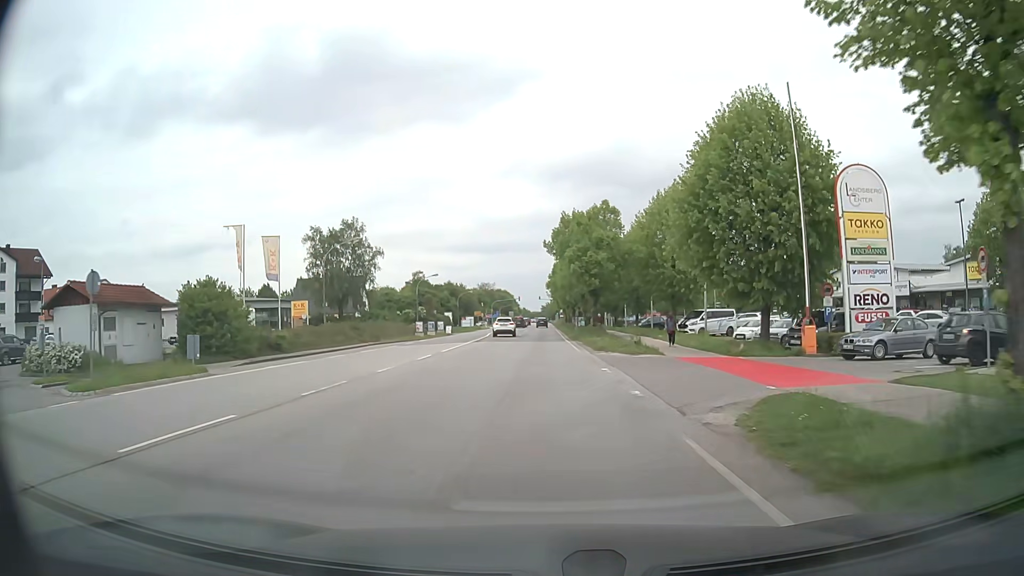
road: secondary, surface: asphalt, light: Day
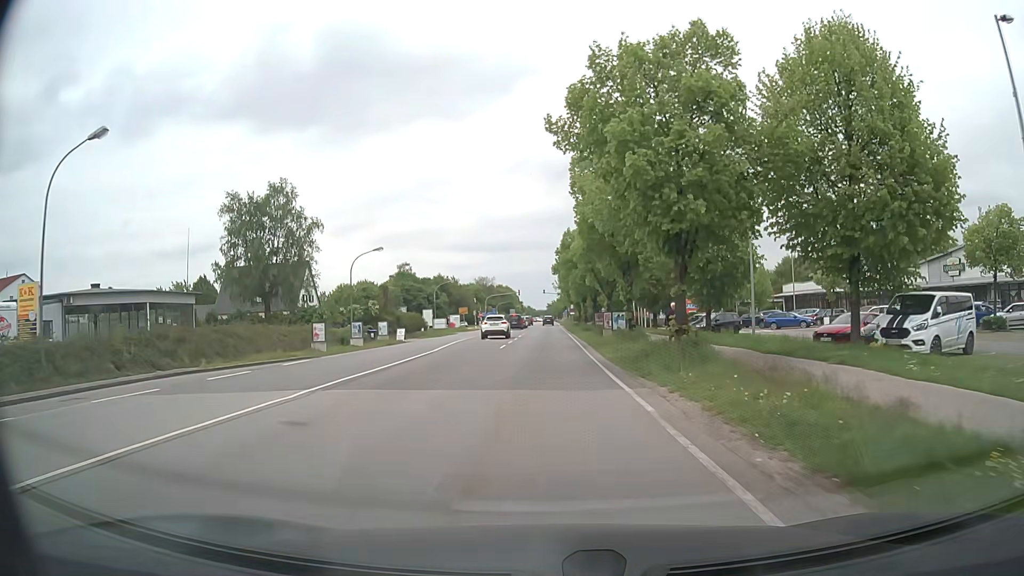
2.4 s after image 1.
(-0.1, +30.0) m; 0°
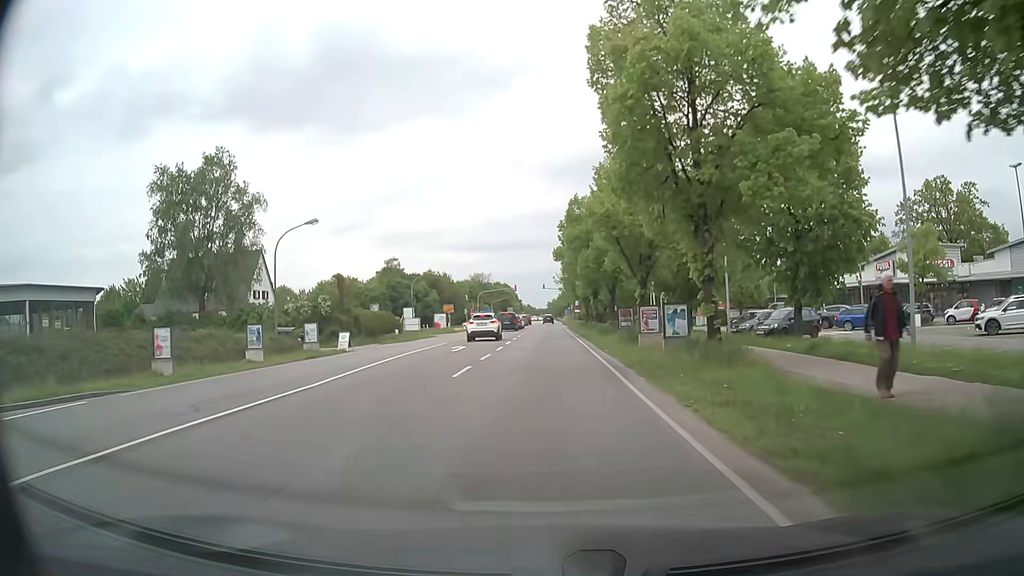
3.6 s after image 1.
(-0.1, +15.4) m; 0°
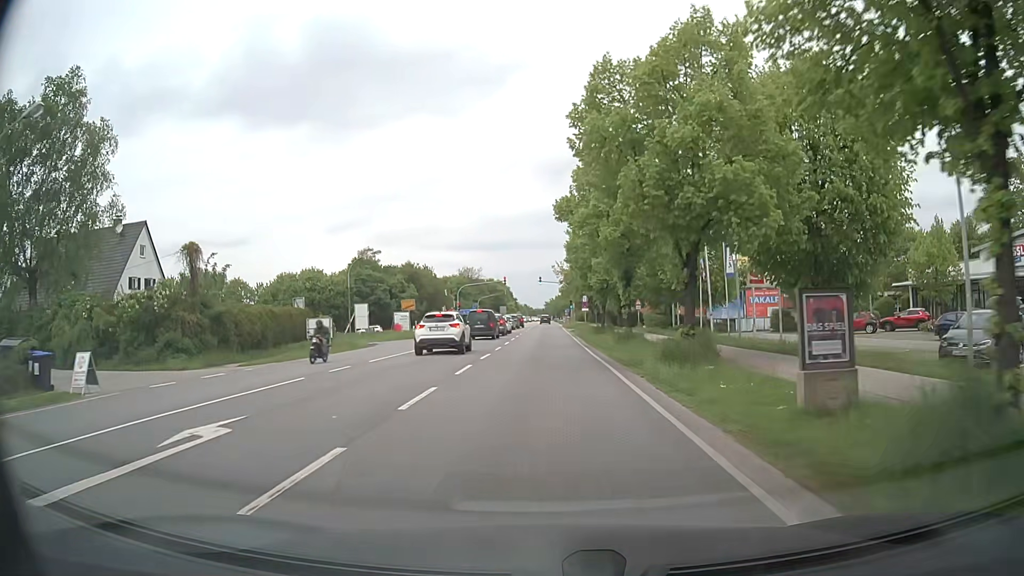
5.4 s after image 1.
(0.0, +23.5) m; 0°
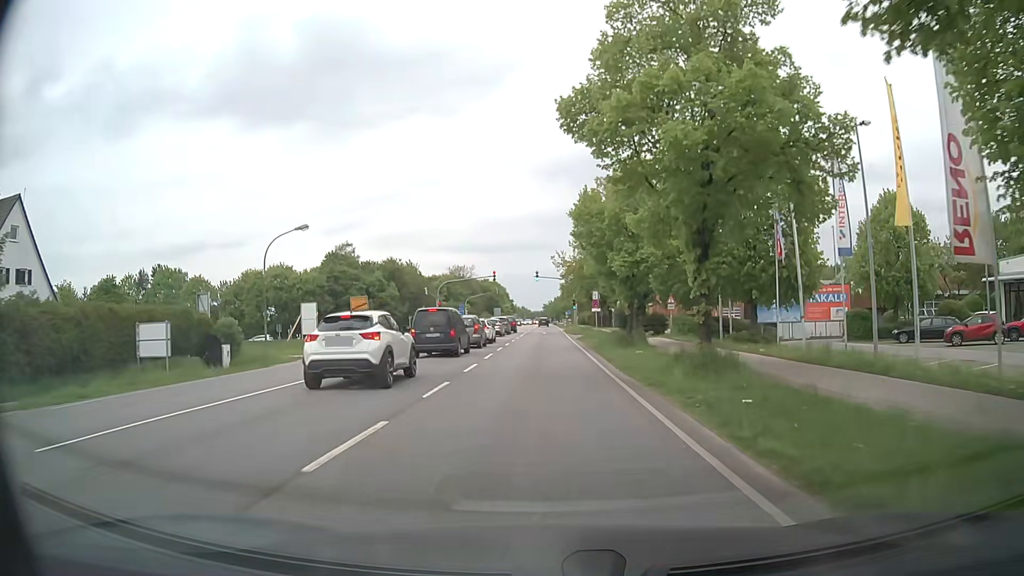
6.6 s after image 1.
(+0.2, +15.9) m; 0°
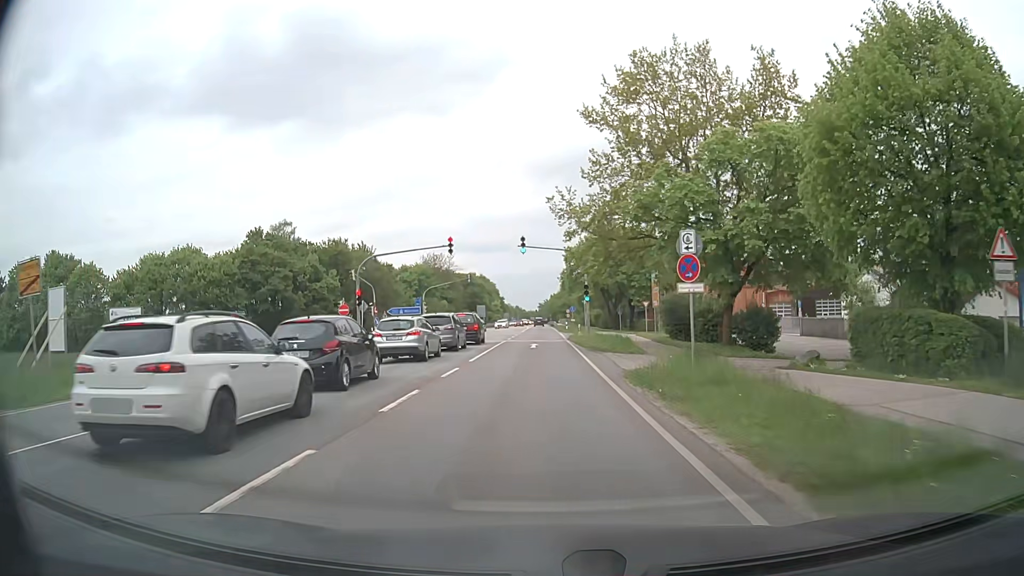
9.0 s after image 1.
(+0.3, +32.0) m; 0°
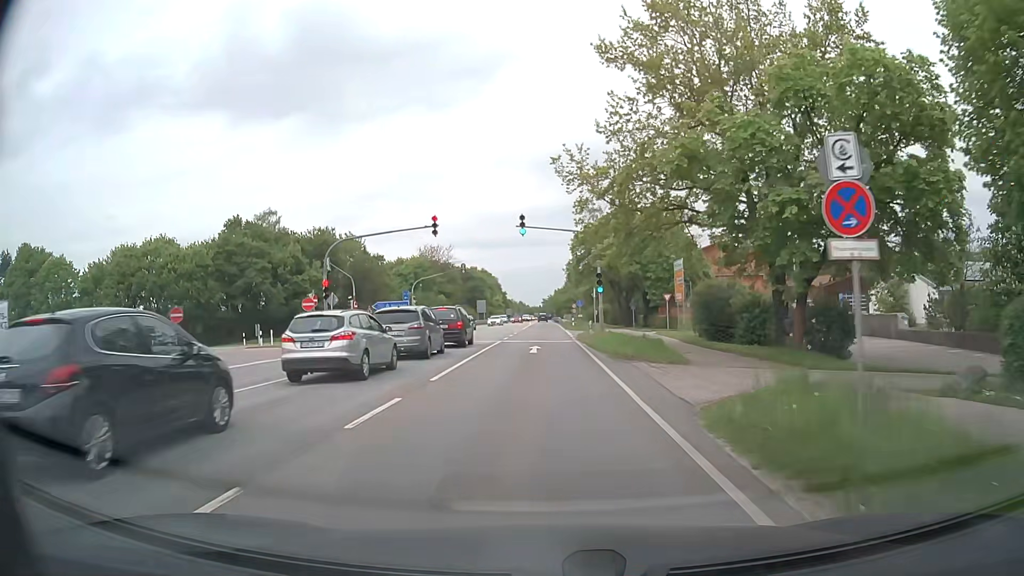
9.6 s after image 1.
(0.0, +7.9) m; 0°
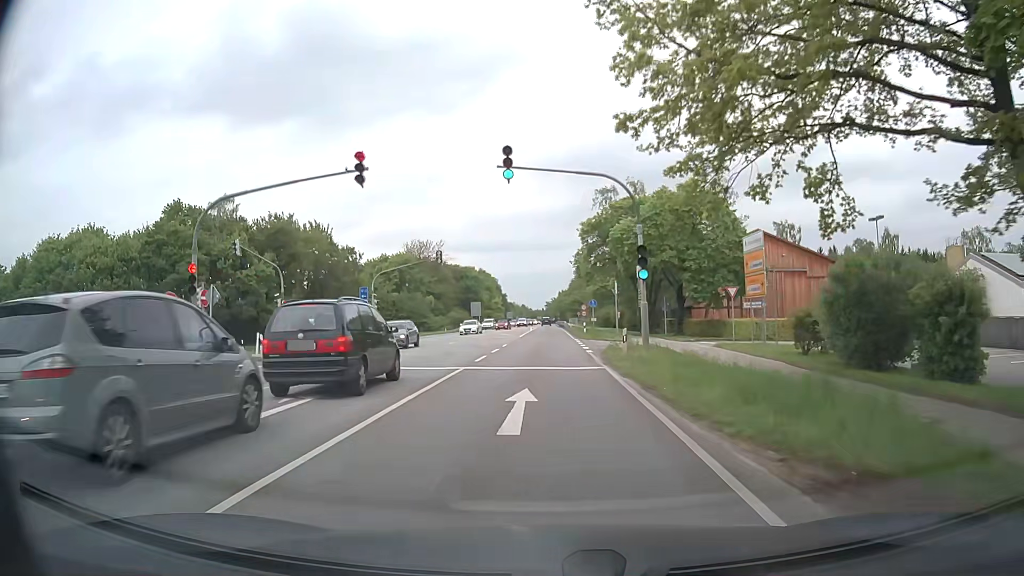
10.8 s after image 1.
(0.0, +15.9) m; -1°
(0, +10) (0, +20) (0, +30) (0, +40) (0, +50) (0, +60) (0, +70) (0, +80) (0, +90) (+1, +100) m
